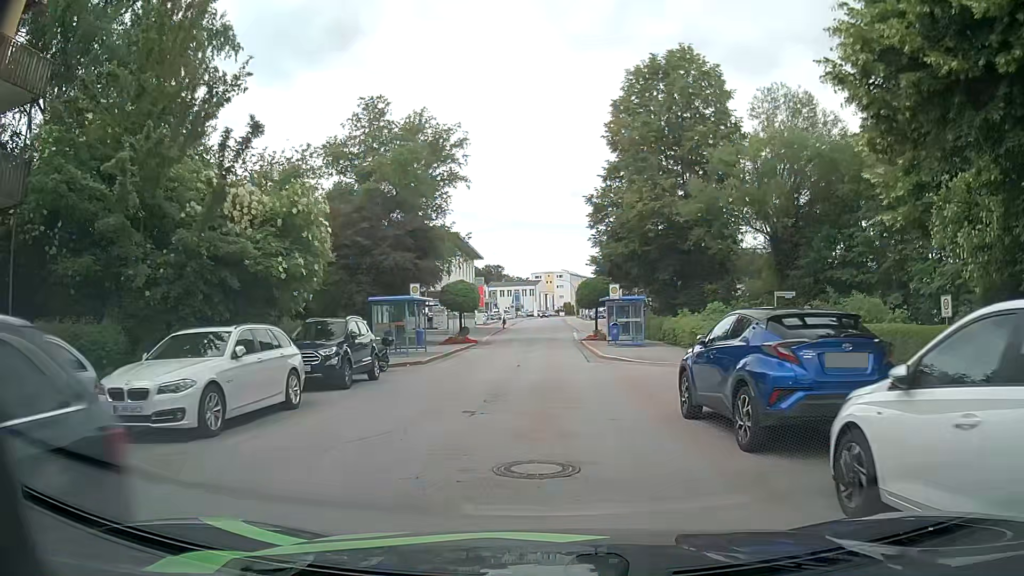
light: Day
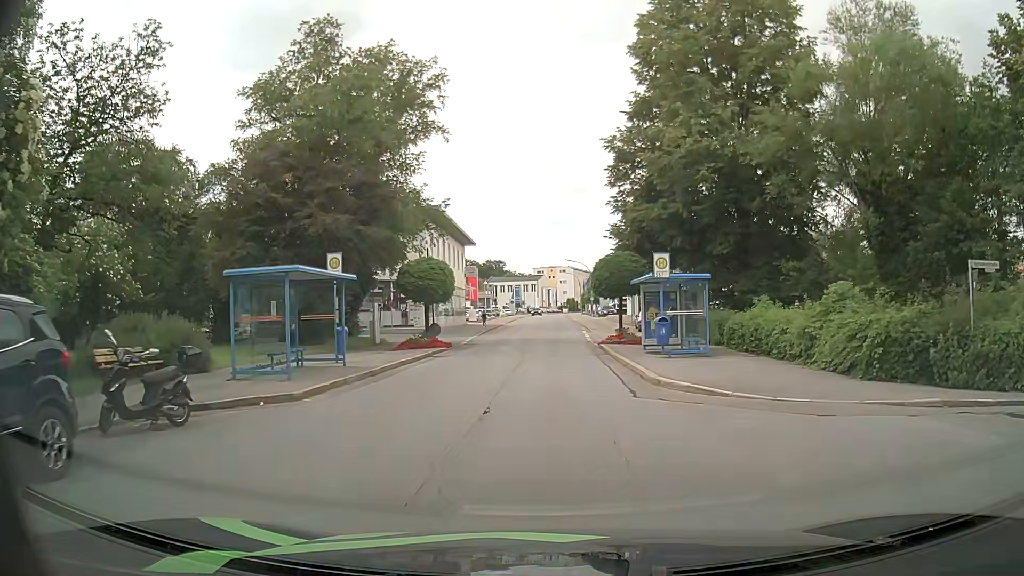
(0.0, +12.6) m; -1°
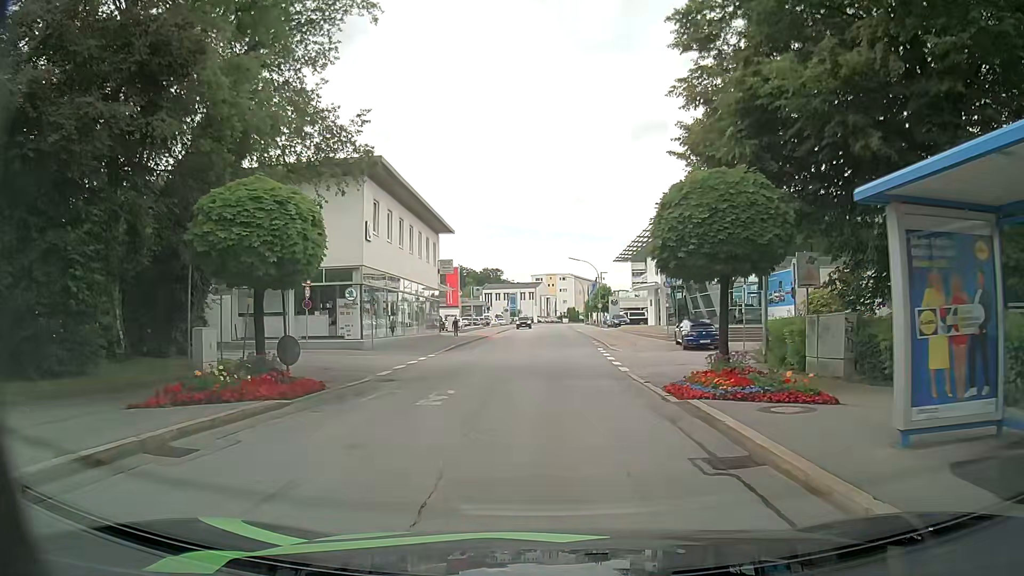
(+0.3, +17.5) m; +1°
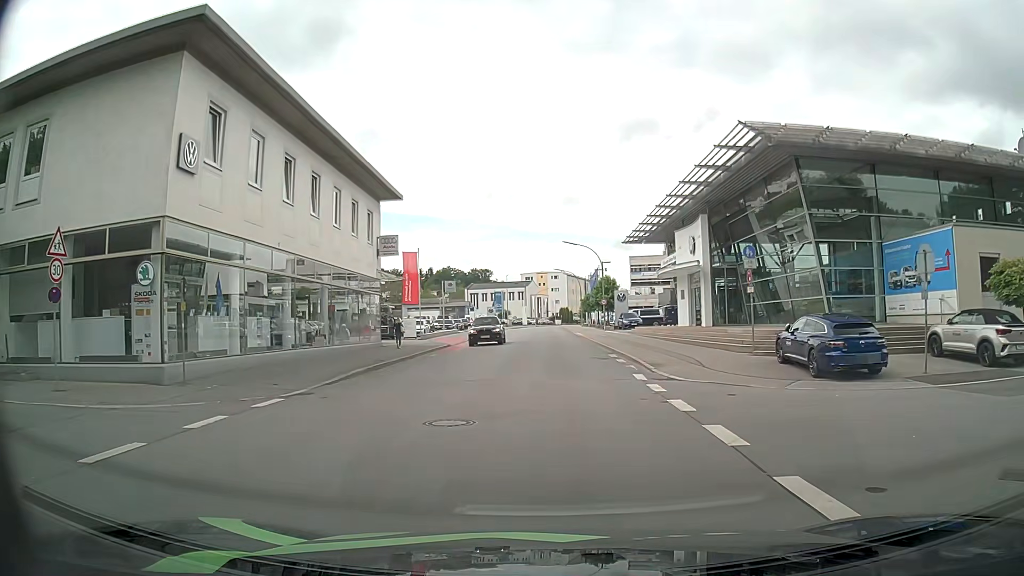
(+0.3, +17.8) m; +2°
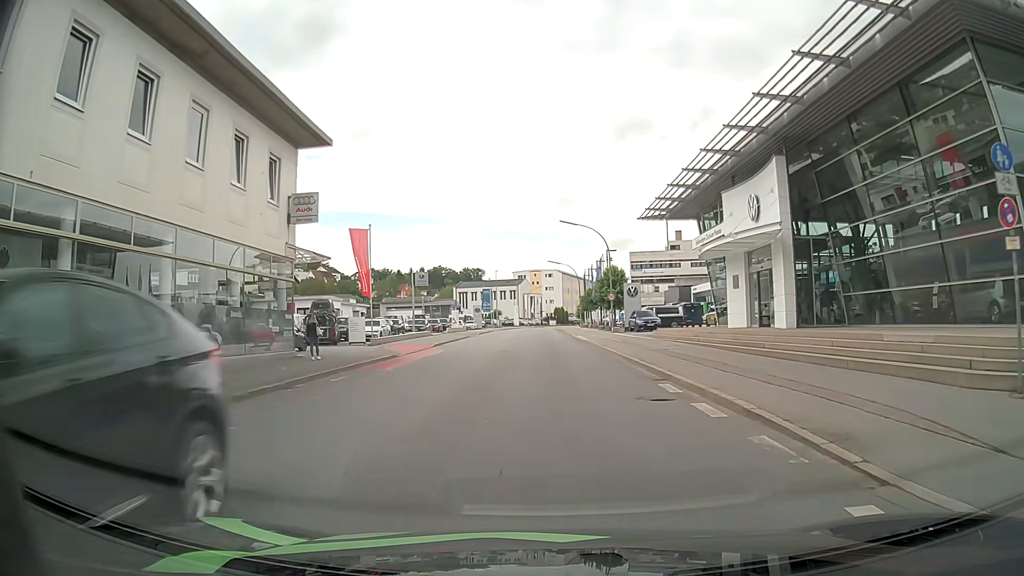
(-0.1, +13.4) m; 0°
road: tertiary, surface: asphalt
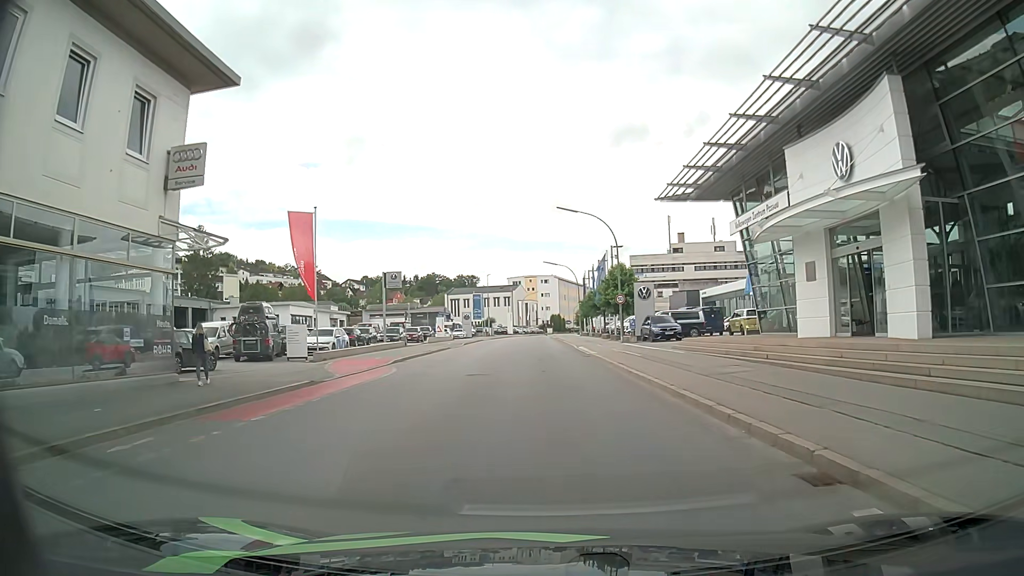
(0.0, +9.3) m; 0°
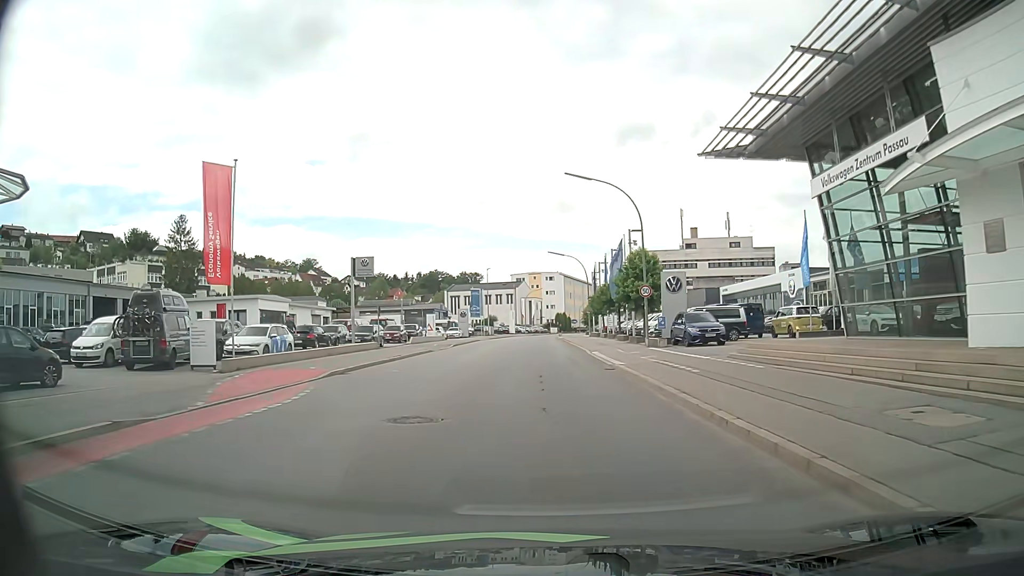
(0.0, +9.4) m; -1°
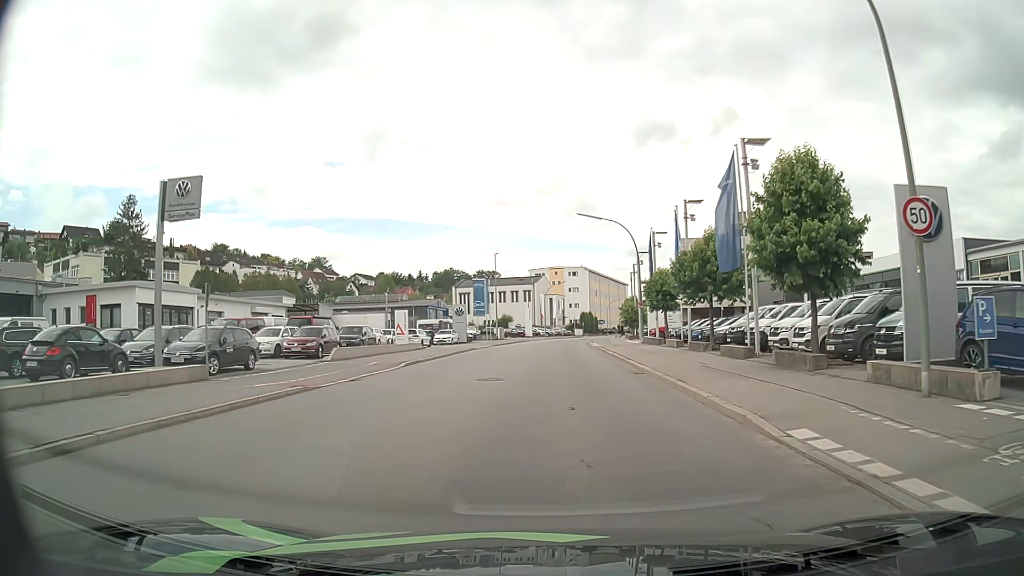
(-0.3, +24.0) m; -1°
(0, +10) (0, +20) (0, +30) (0, +40) (+1, +50) (+1, +60) (+2, +70) (+3, +80) (+4, +90) (+6, +100) m
